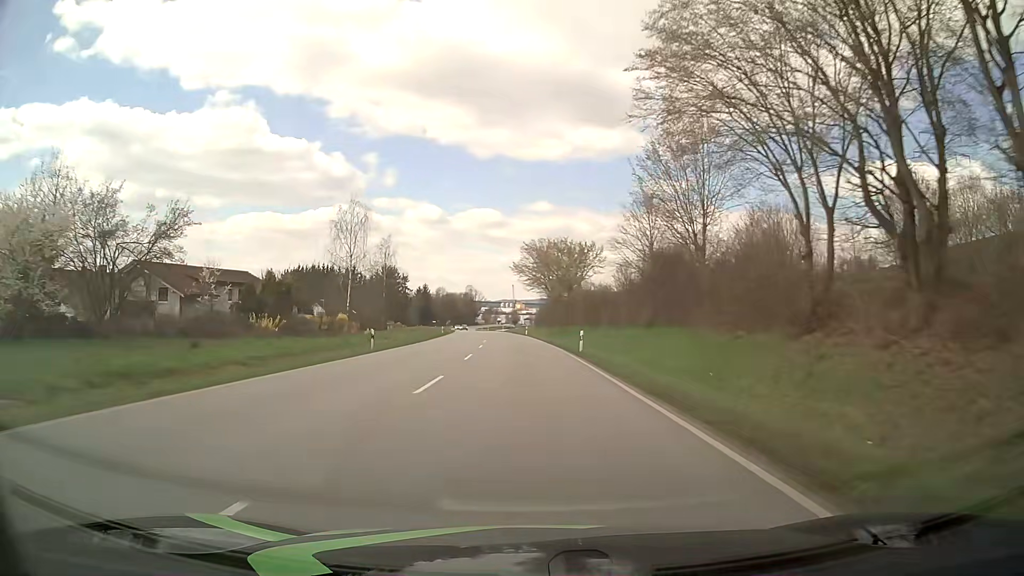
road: primary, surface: asphalt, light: Day
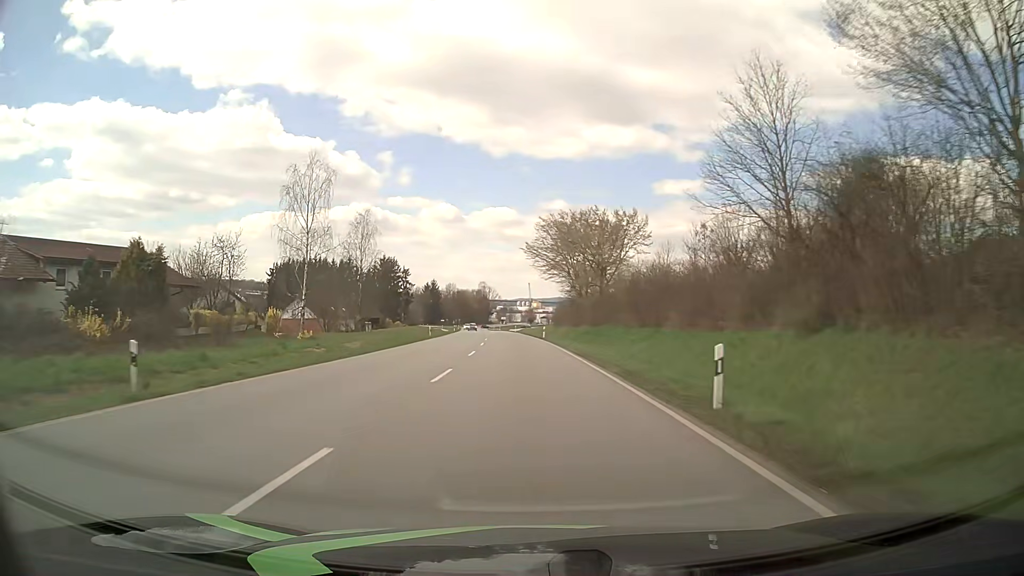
(-0.4, +21.6) m; -2°
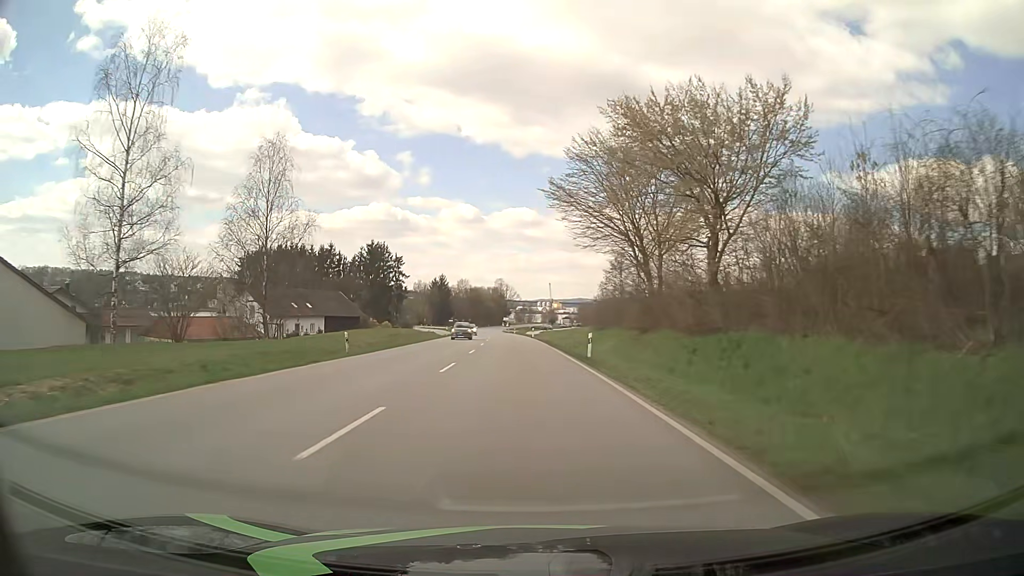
(-0.4, +32.5) m; -2°
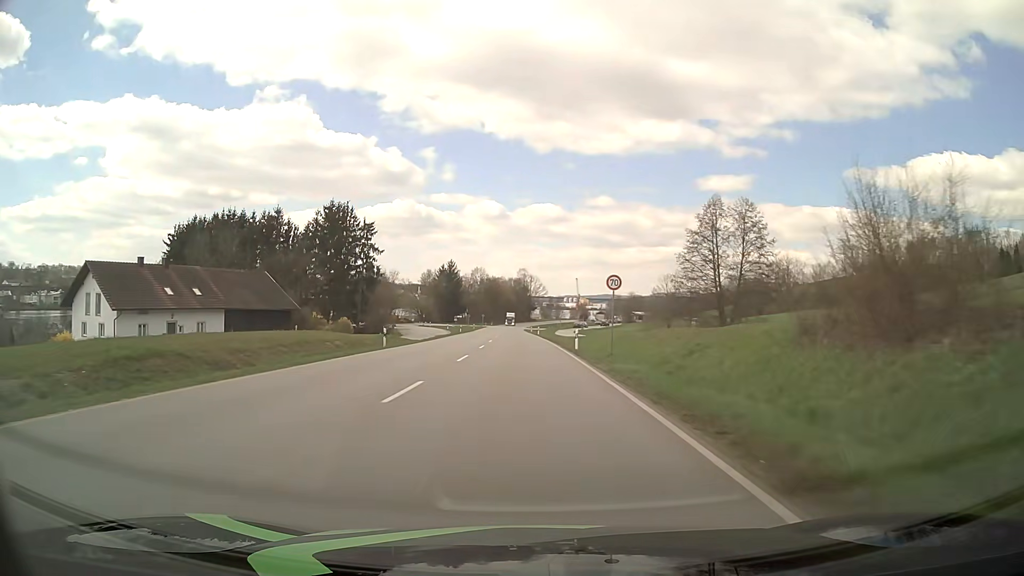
(-0.9, +43.3) m; -2°
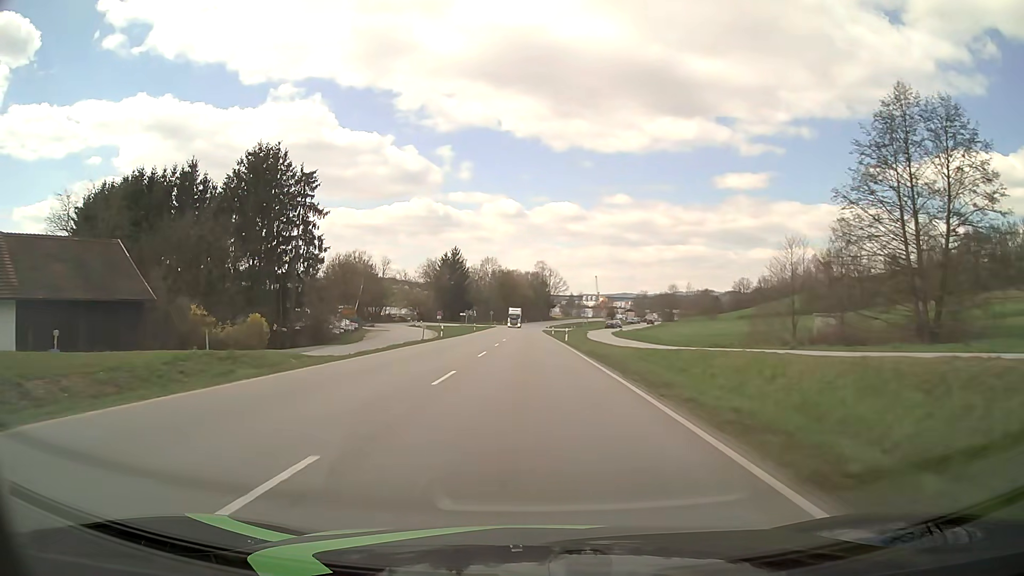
(-0.4, +32.4) m; -1°
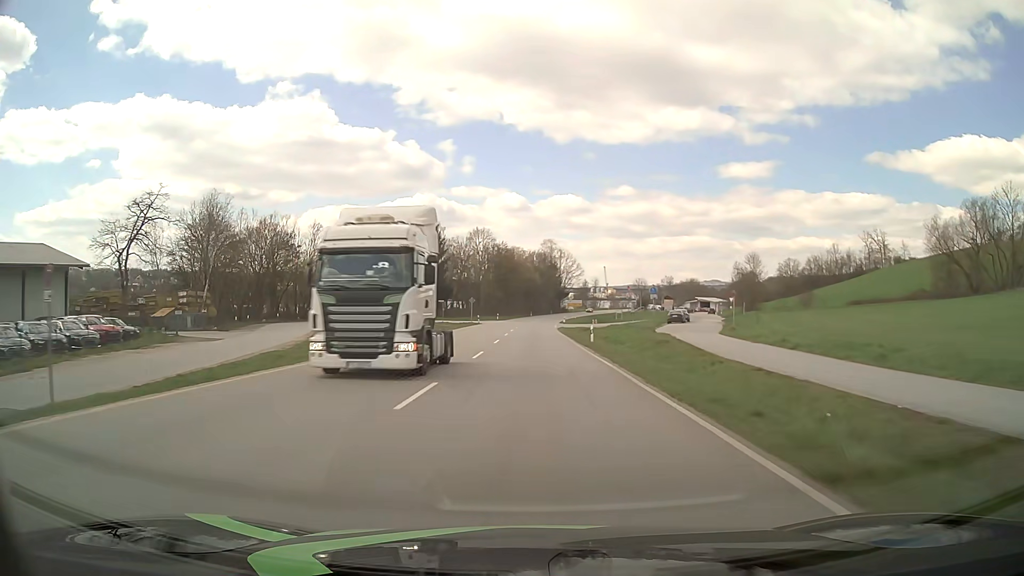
(-0.1, +52.4) m; -1°
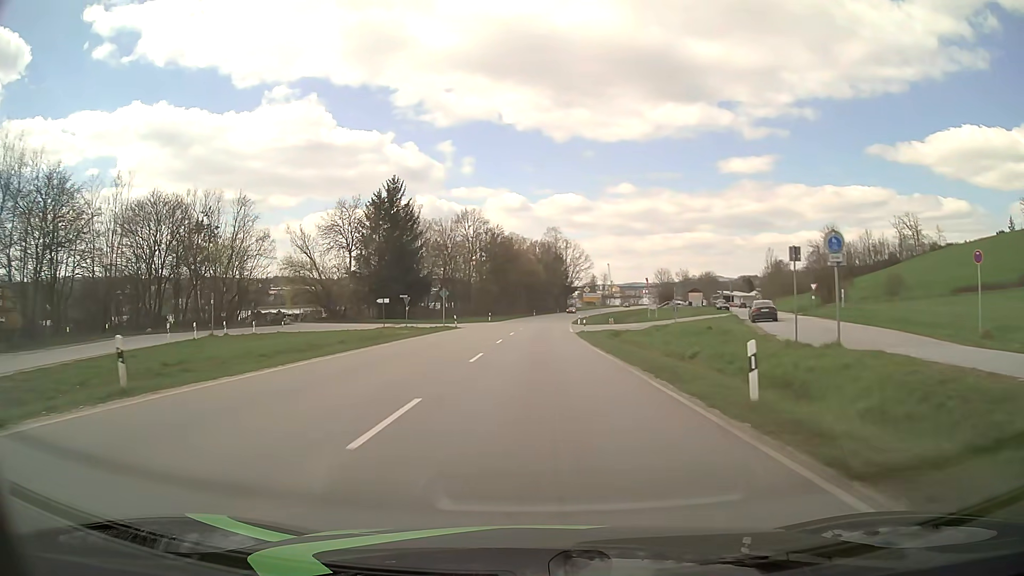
(0.0, +26.6) m; 0°
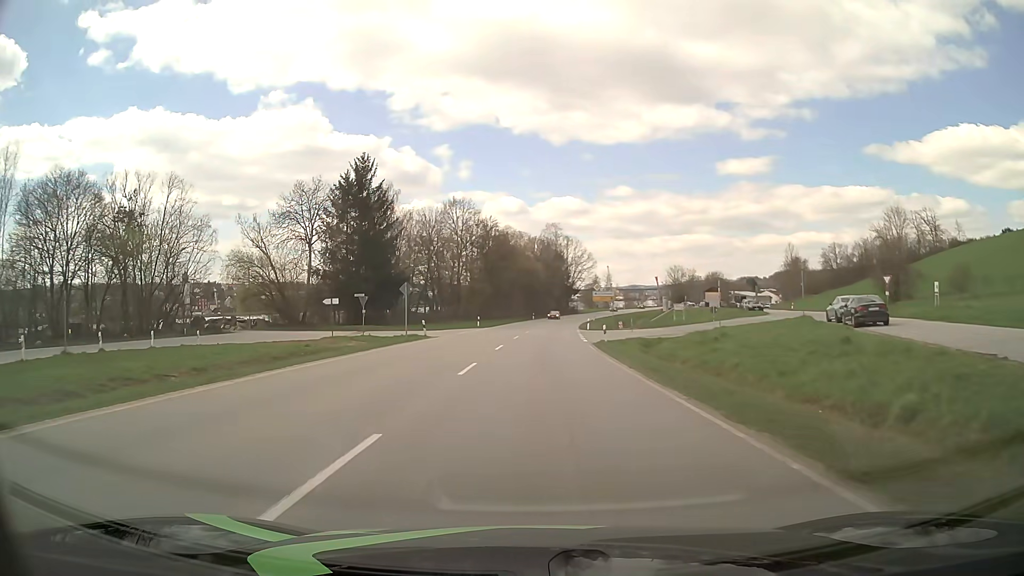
(0.0, +14.8) m; 0°
